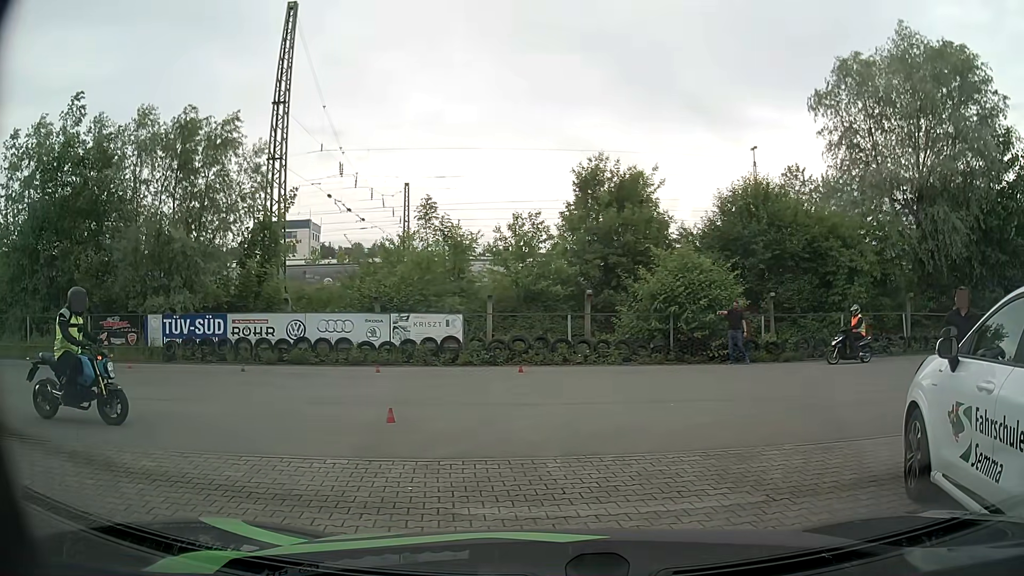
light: Day
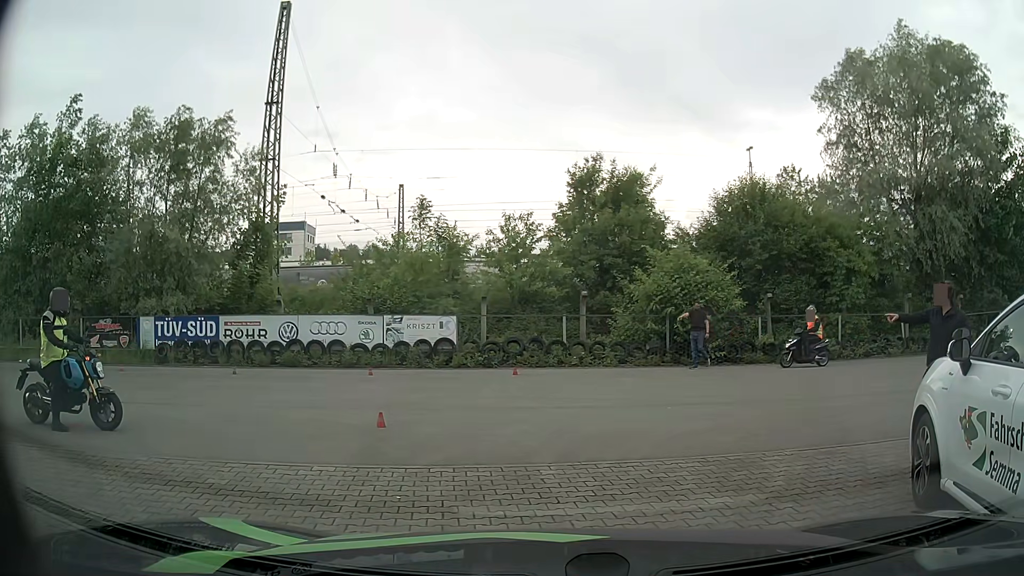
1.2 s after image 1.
(0.0, +0.3) m; 0°
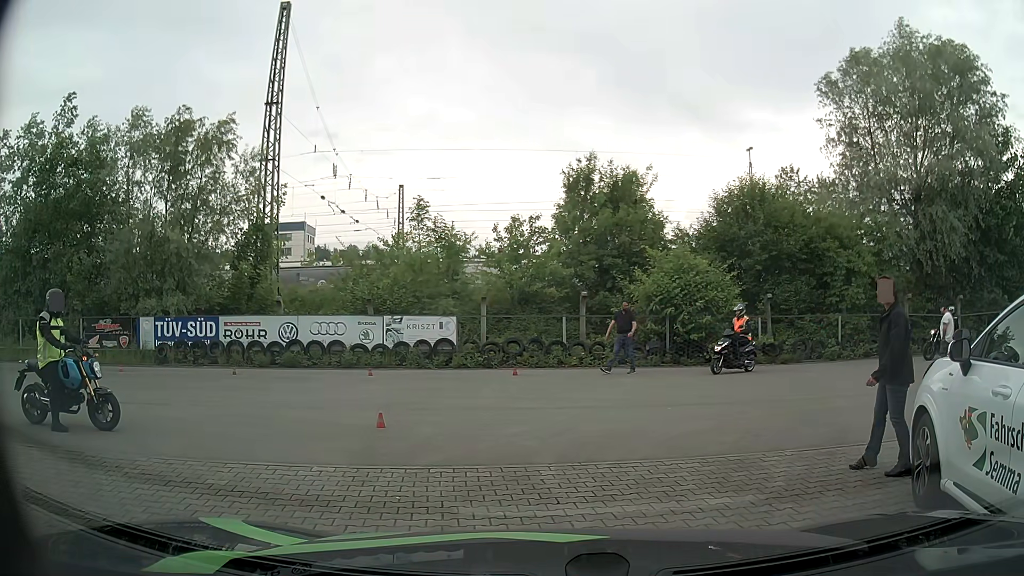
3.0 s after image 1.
(0.0, 0.0) m; 0°
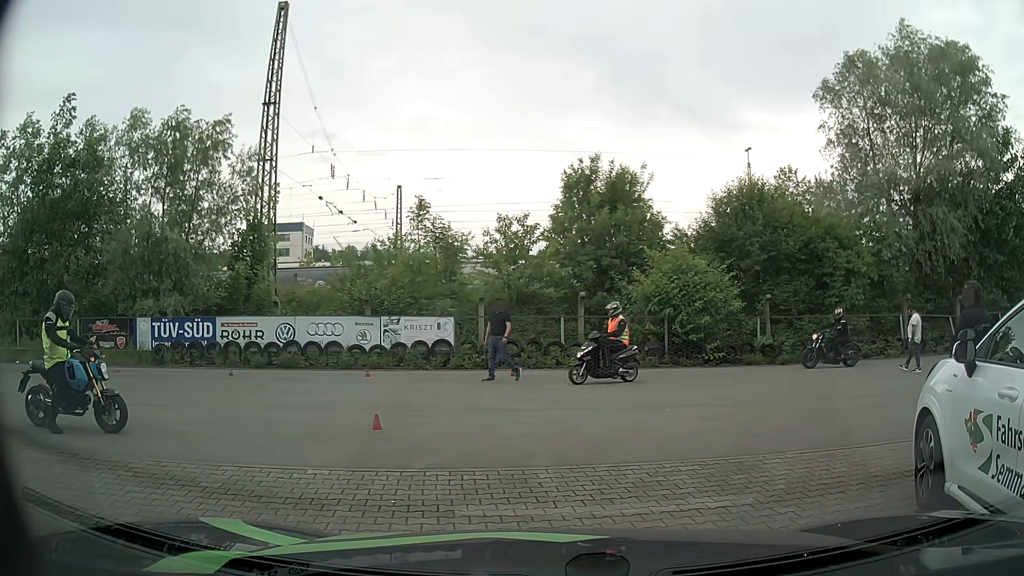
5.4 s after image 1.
(0.0, 0.0) m; 0°
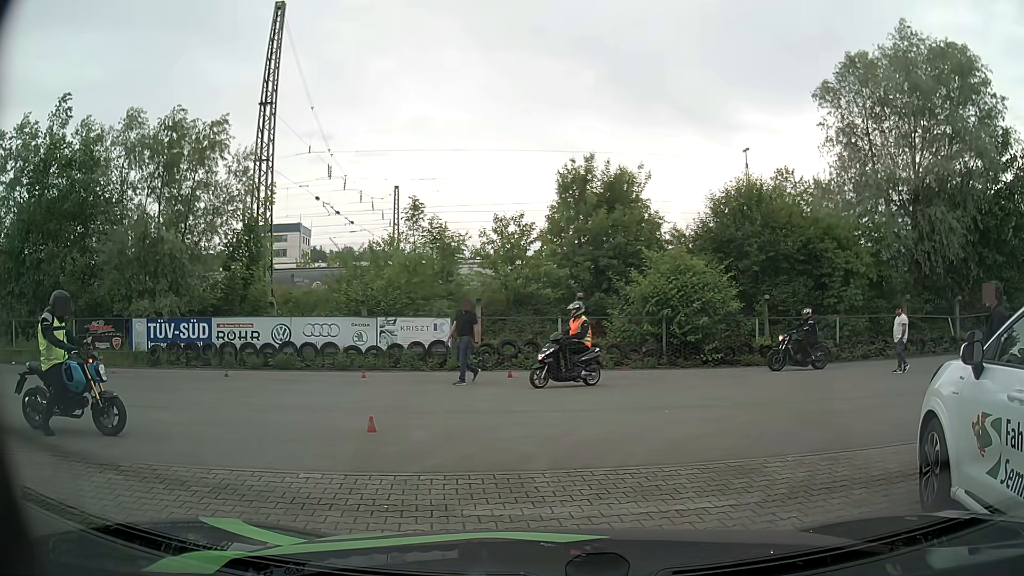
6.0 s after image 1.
(0.0, +0.1) m; 0°
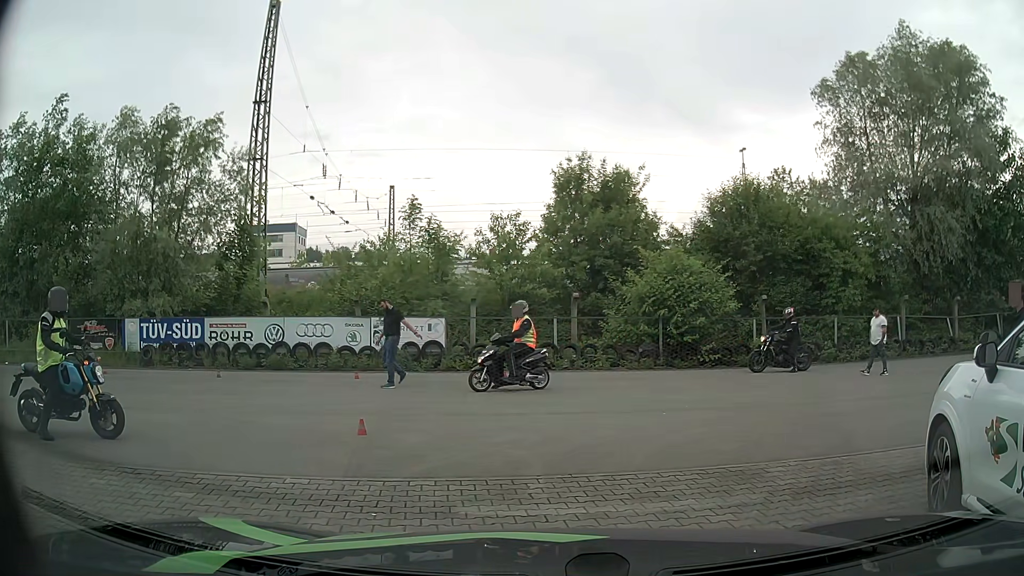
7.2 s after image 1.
(0.0, +0.2) m; 0°
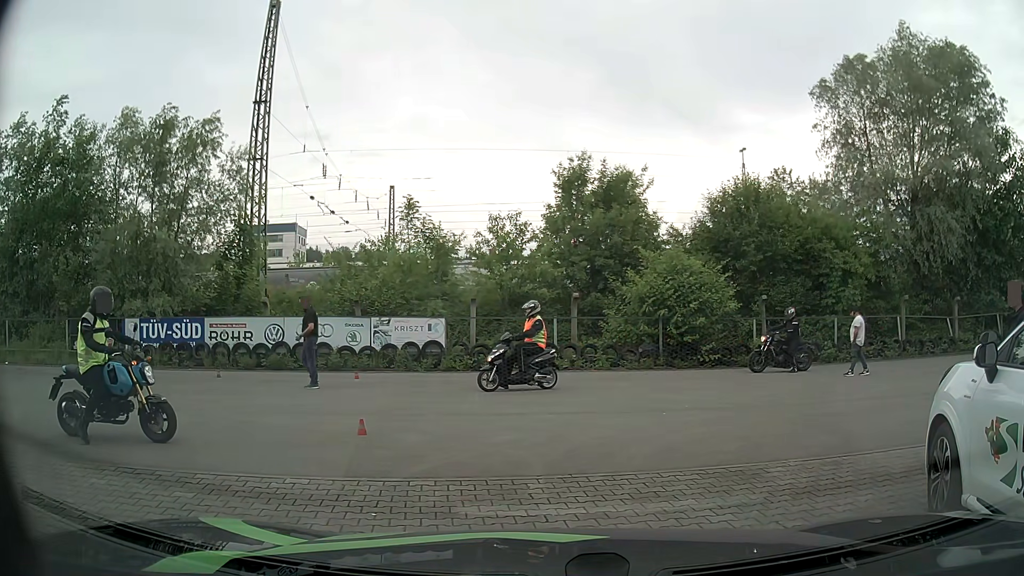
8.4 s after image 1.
(0.0, 0.0) m; 0°
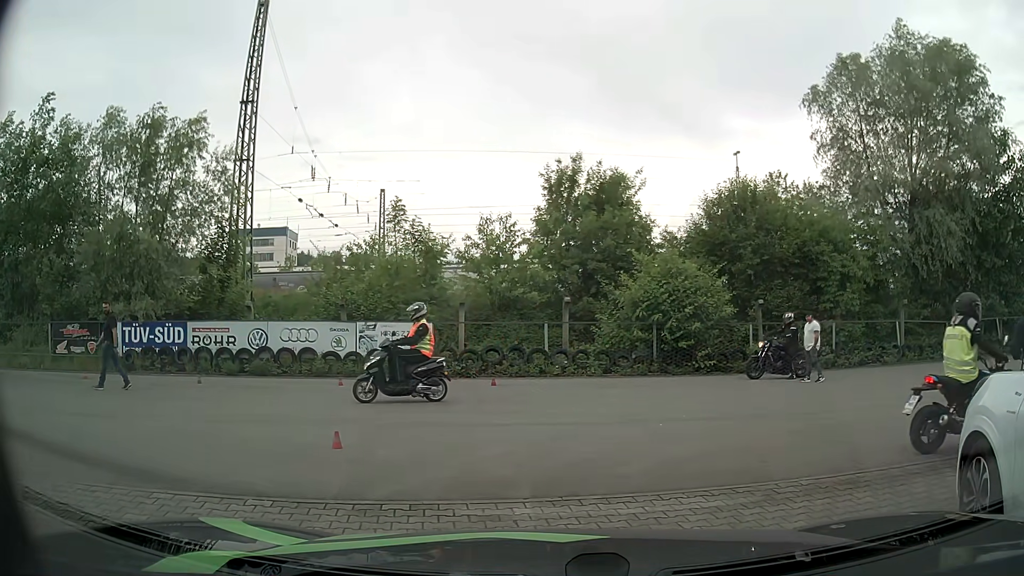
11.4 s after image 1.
(0.0, +0.5) m; 0°
